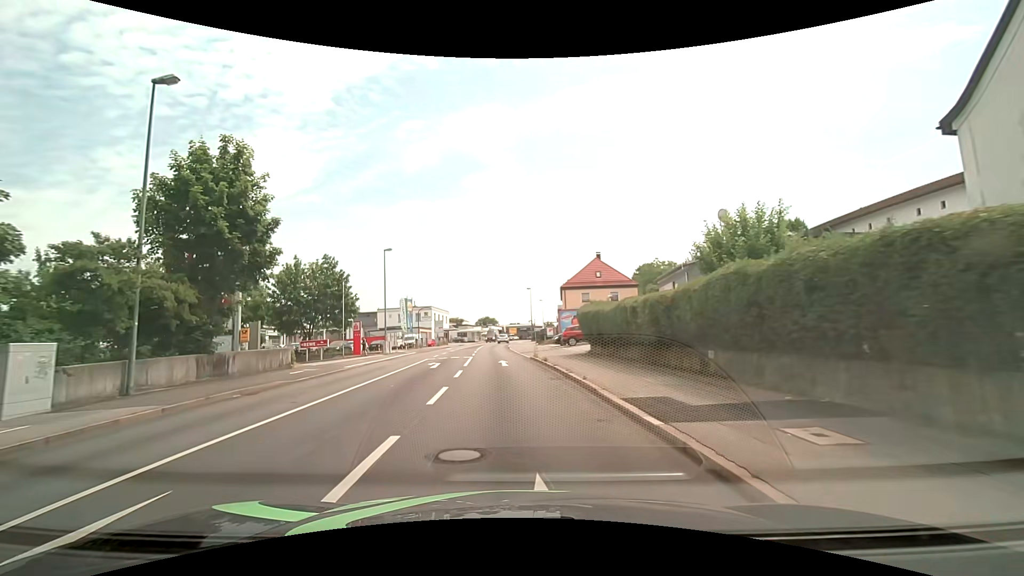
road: tertiary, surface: asphalt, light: Day
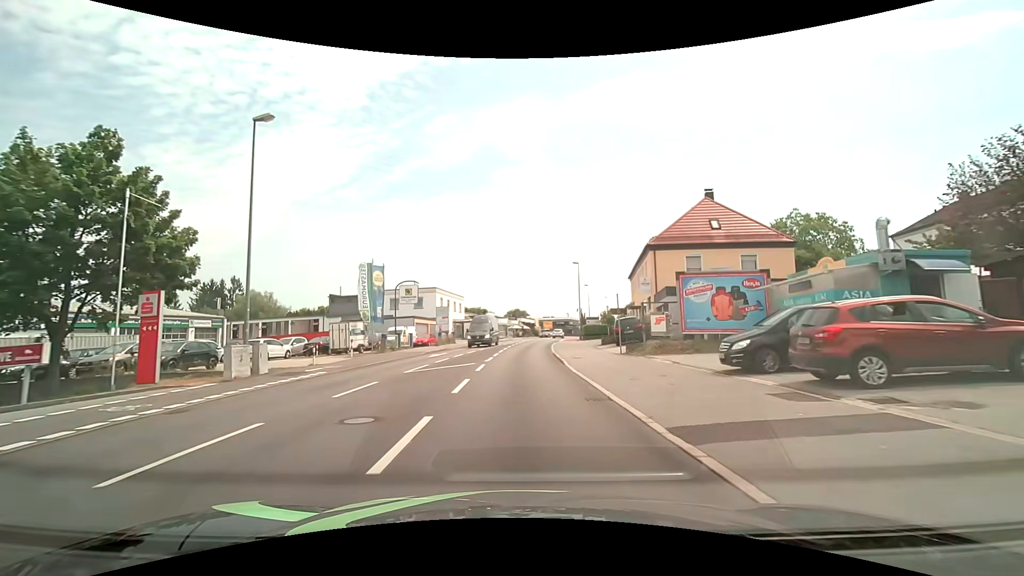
(-1.5, +30.0) m; -4°
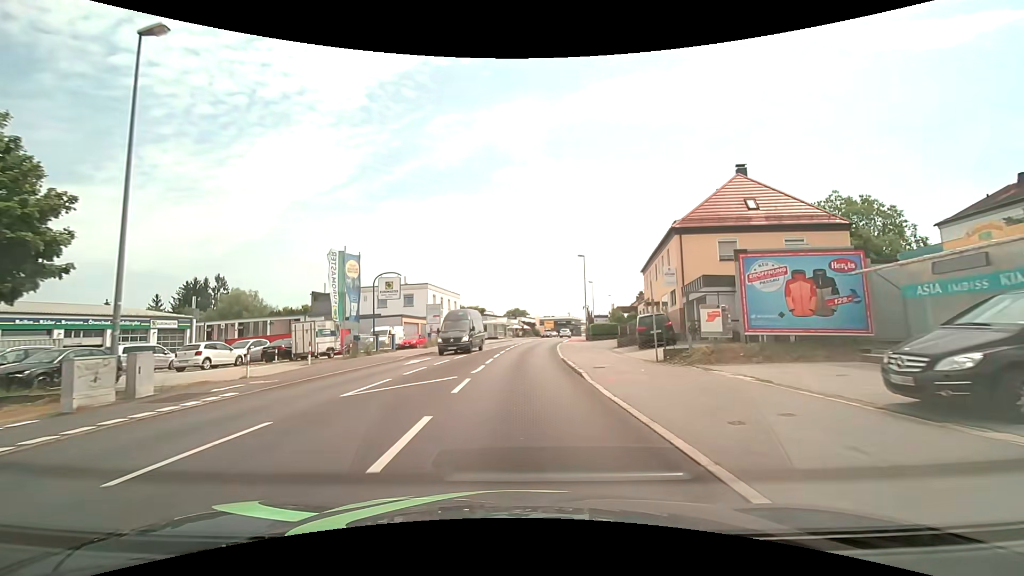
(0.0, +6.1) m; 0°
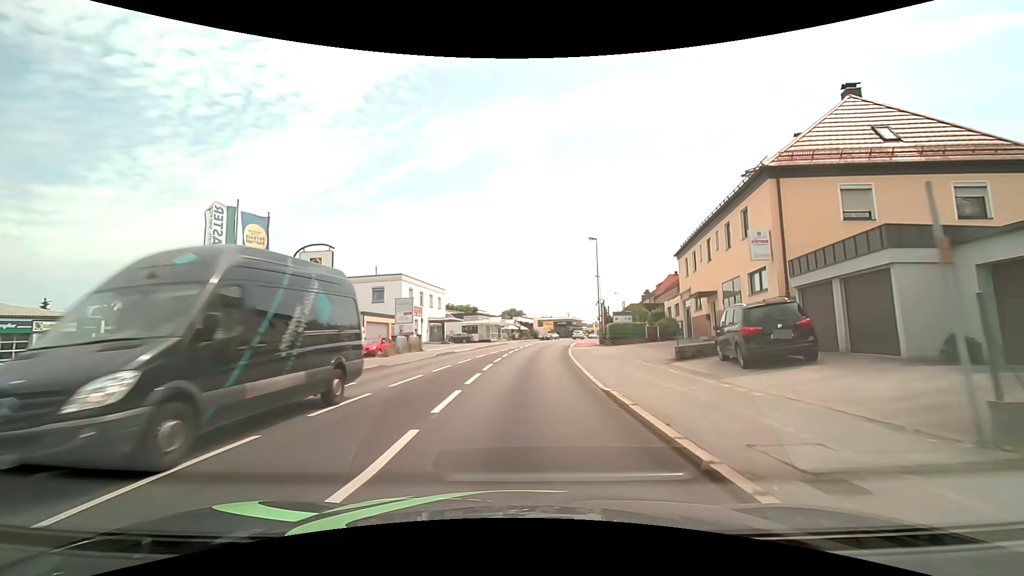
(0.0, +12.1) m; 0°
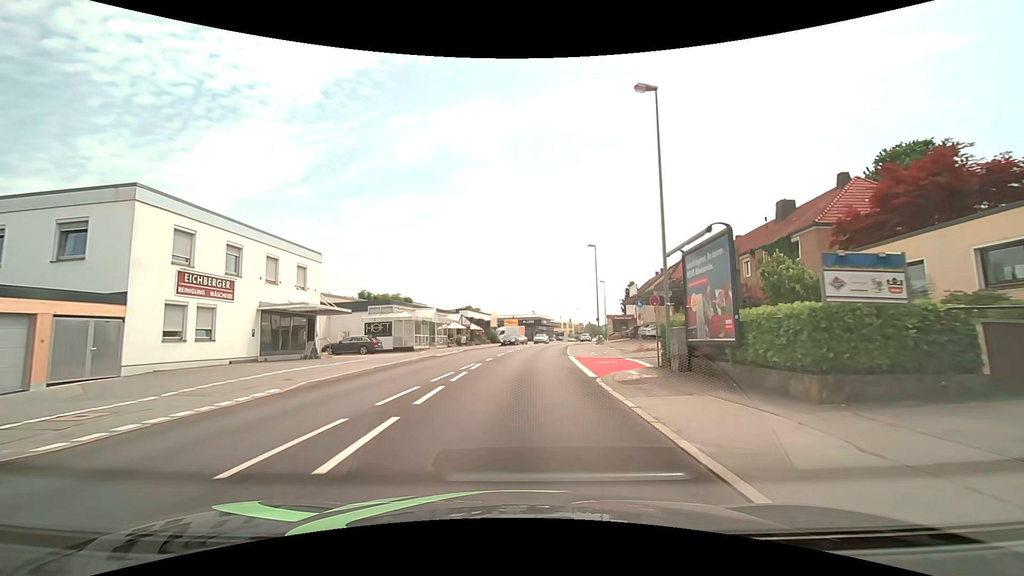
(+1.2, +30.8) m; +5°
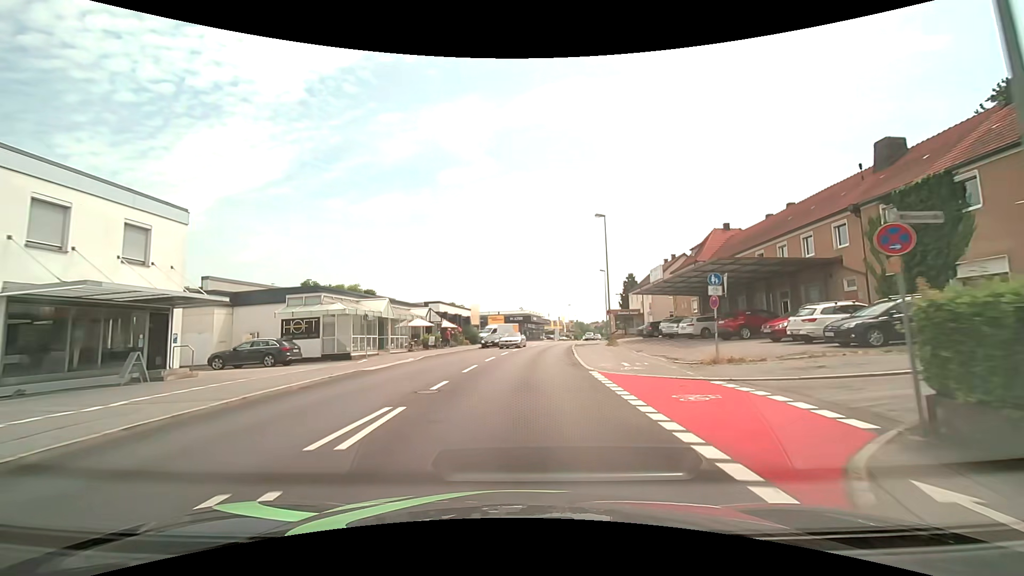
(+0.1, +12.7) m; +2°
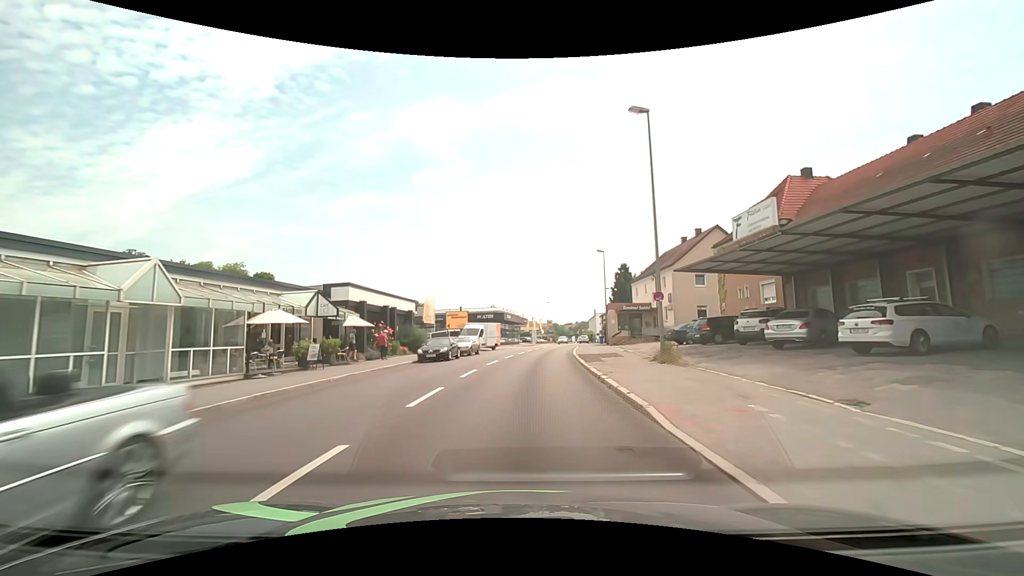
(+0.4, +19.2) m; +3°
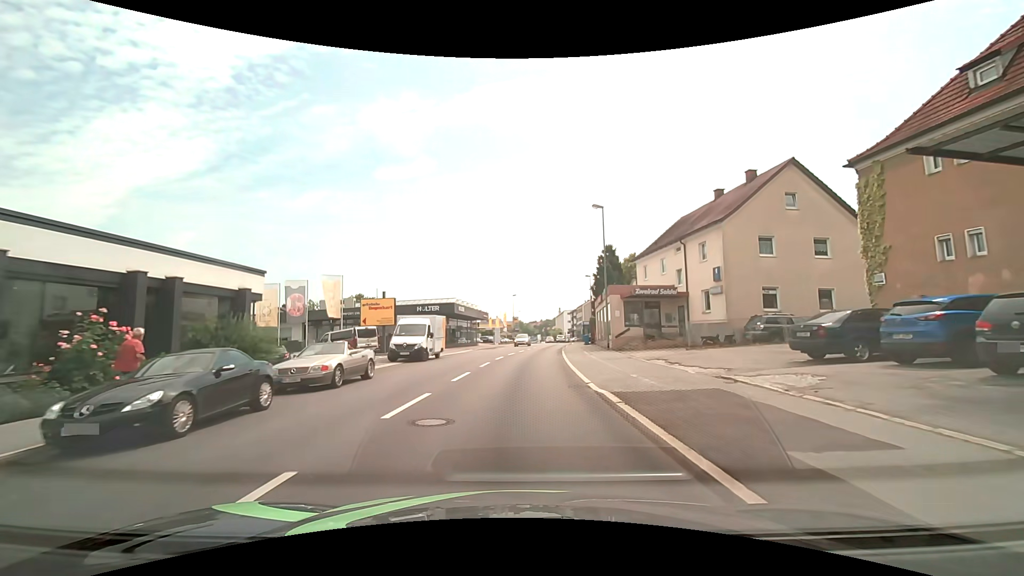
(+0.6, +19.1) m; +4°
(0, +10) (+1, +20) (+1, +30) (+2, +40) (+3, +50) (+4, +60) (+5, +70) (+6, +80) (+7, +90) (+8, +100) m
